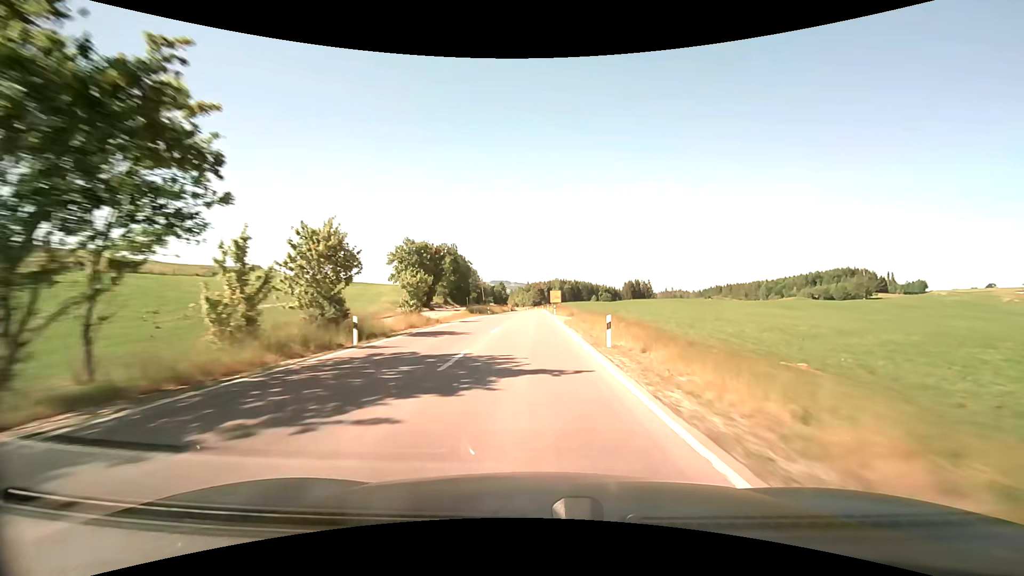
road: primary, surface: asphalt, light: Day
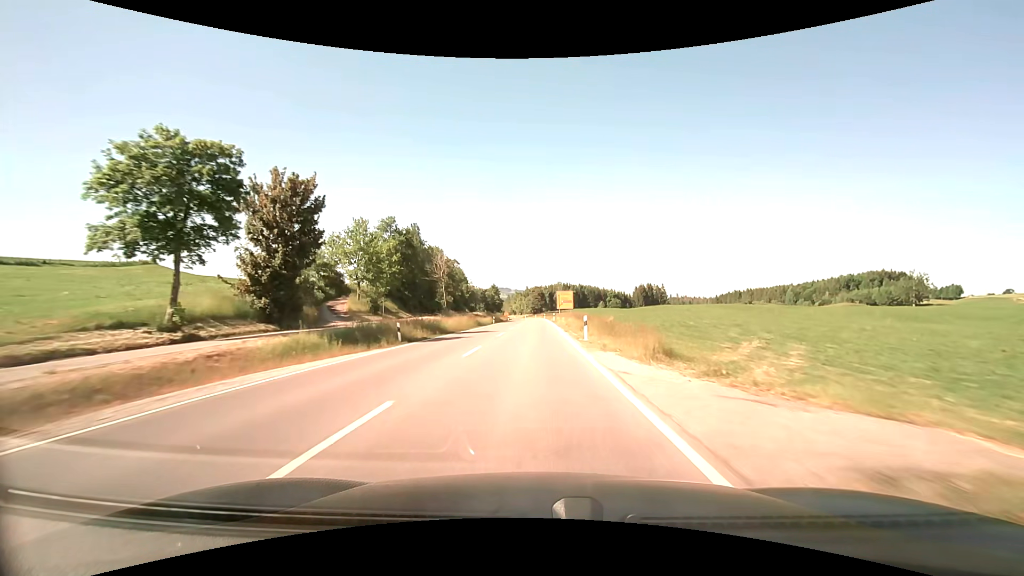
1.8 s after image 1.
(+0.4, +43.4) m; 0°
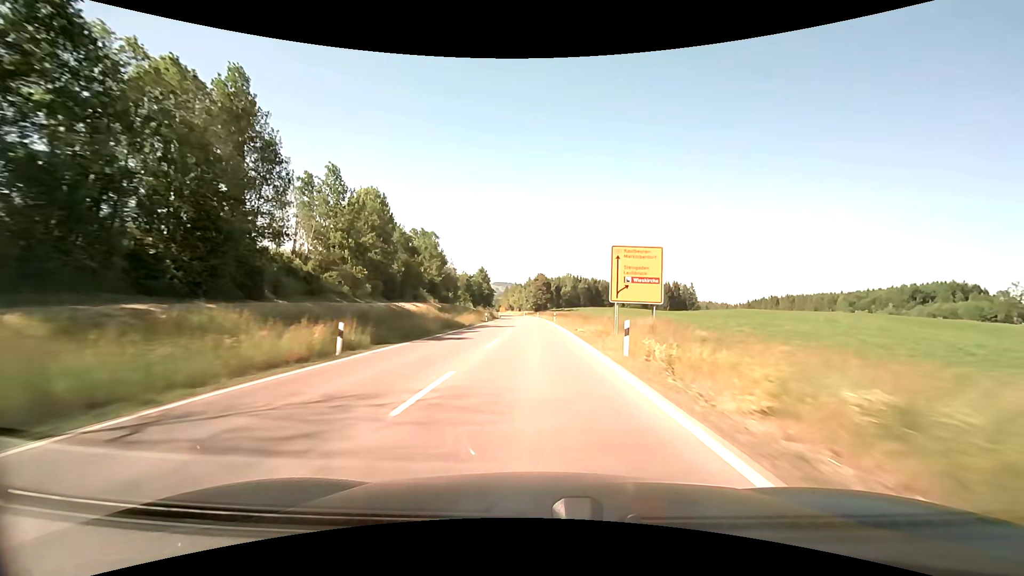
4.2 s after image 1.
(-0.2, +58.0) m; 0°
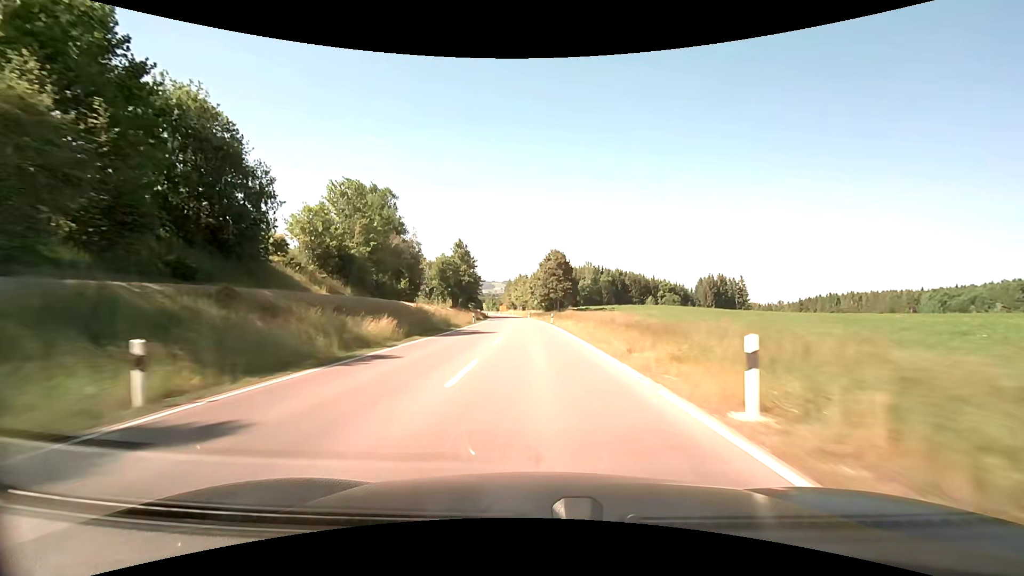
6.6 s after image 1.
(-0.3, +58.0) m; -1°
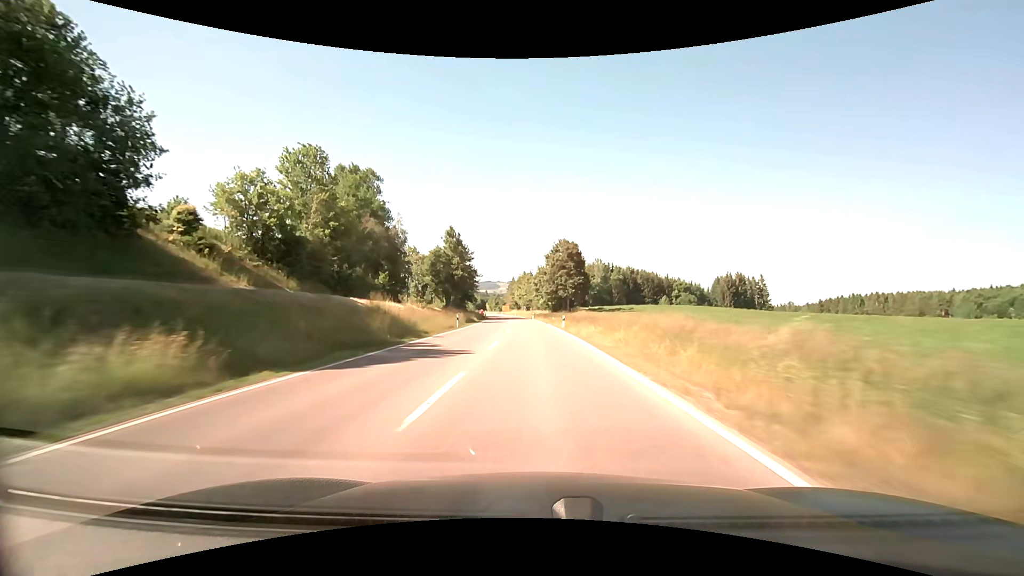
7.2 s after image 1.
(-0.1, +14.5) m; 0°
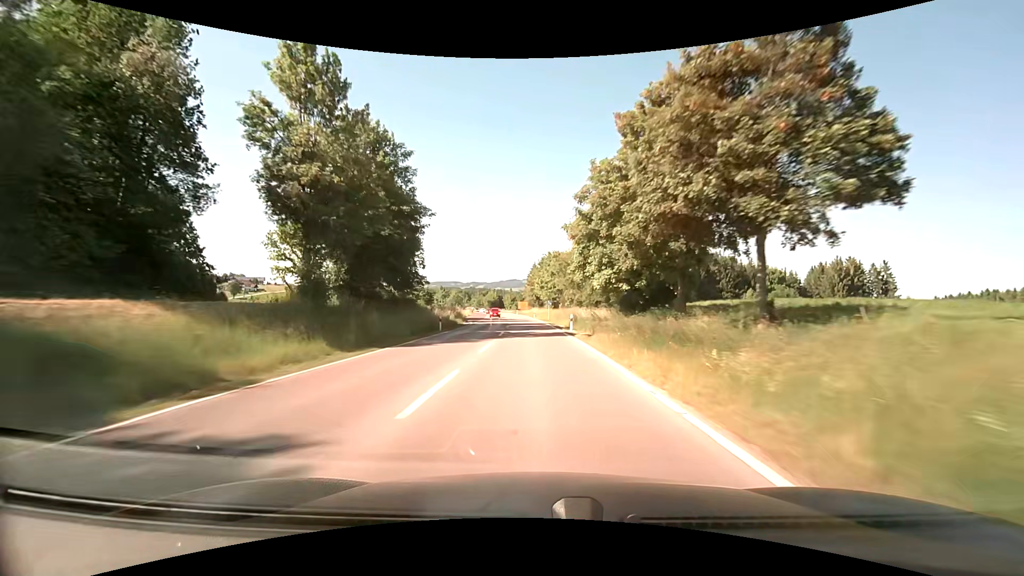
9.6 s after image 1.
(-1.2, +58.2) m; -3°
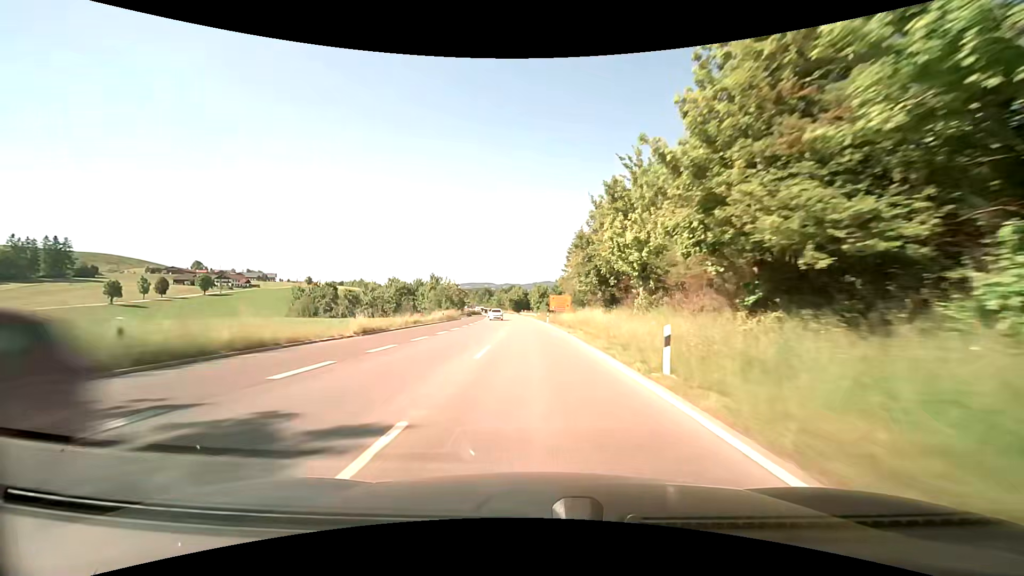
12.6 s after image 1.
(-3.3, +71.9) m; -4°
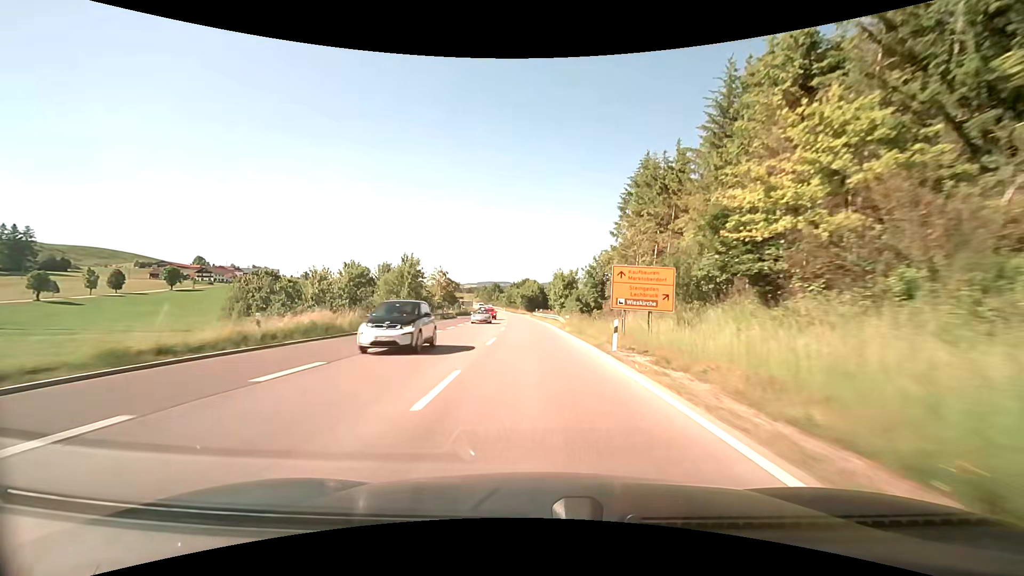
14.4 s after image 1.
(-0.8, +42.7) m; -1°
(0, +10) (0, +20) (0, +30) (0, +40) (-1, +50) (-1, +60) (-2, +70) (-3, +80) (-3, +90) (-4, +100) m
